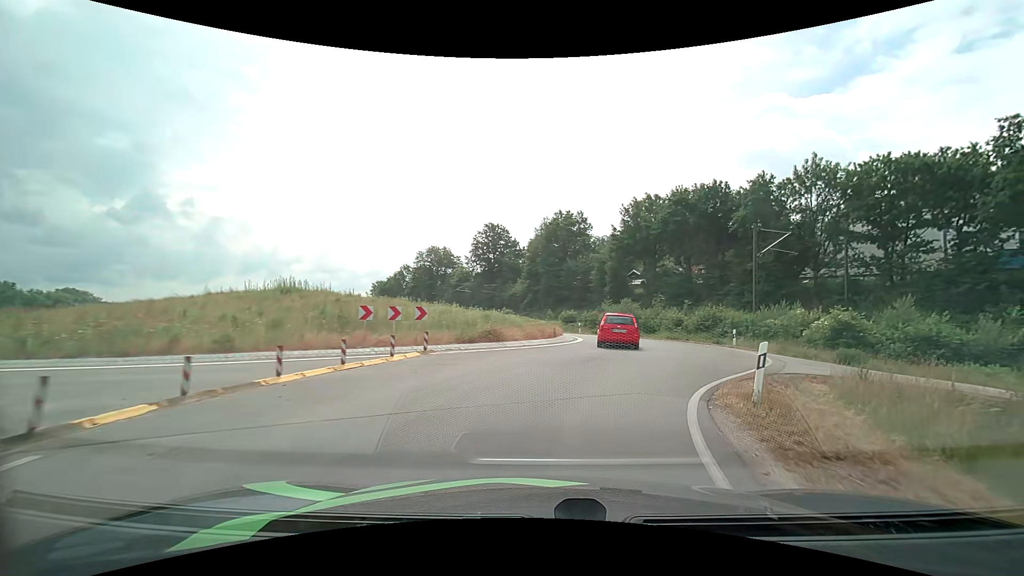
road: primary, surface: asphalt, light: Day
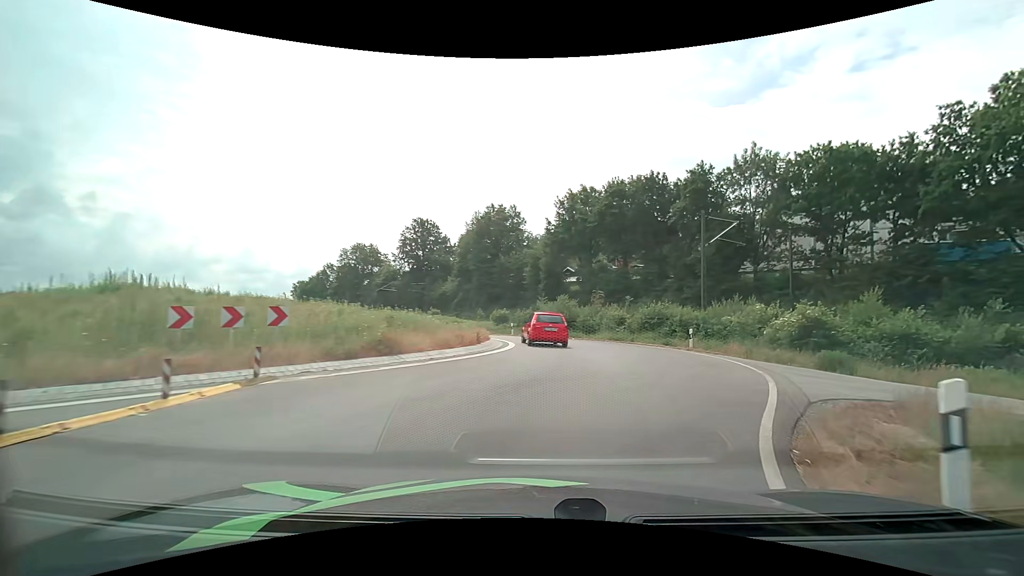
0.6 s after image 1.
(+0.4, +5.5) m; +8°
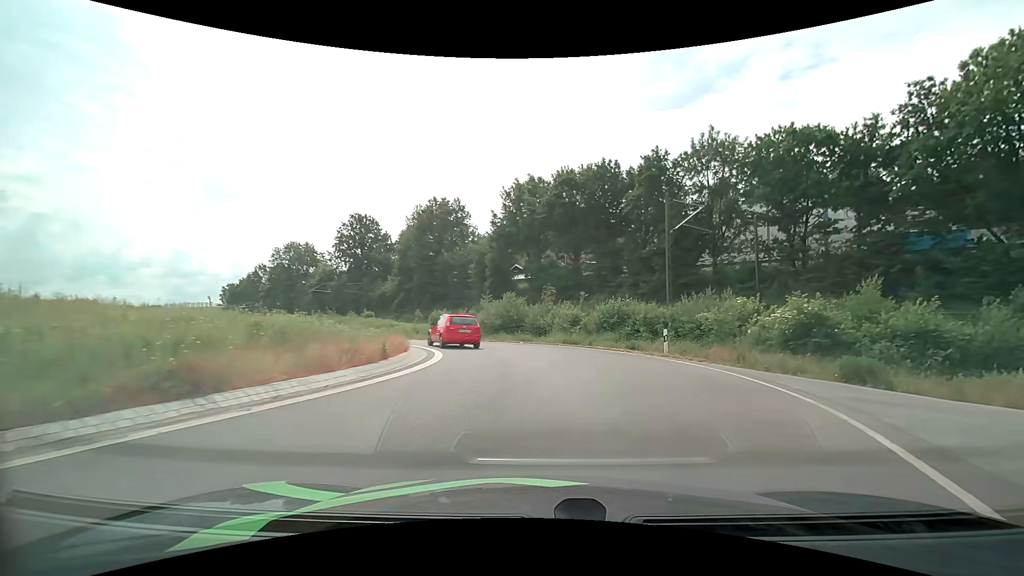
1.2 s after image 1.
(+0.3, +5.4) m; +6°
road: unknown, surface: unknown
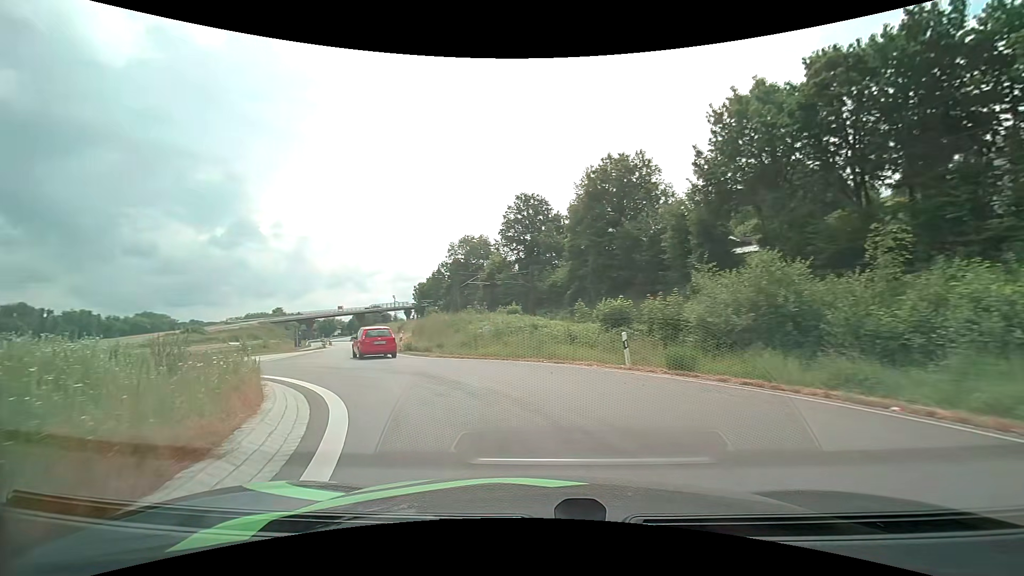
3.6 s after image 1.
(-2.0, +20.2) m; -21°
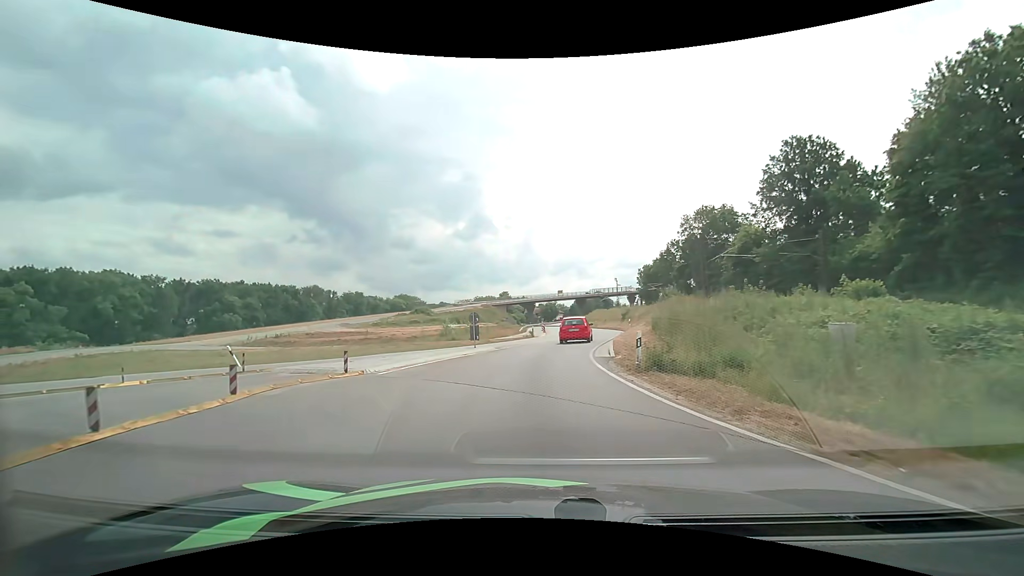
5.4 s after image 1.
(-4.1, +15.4) m; -27°
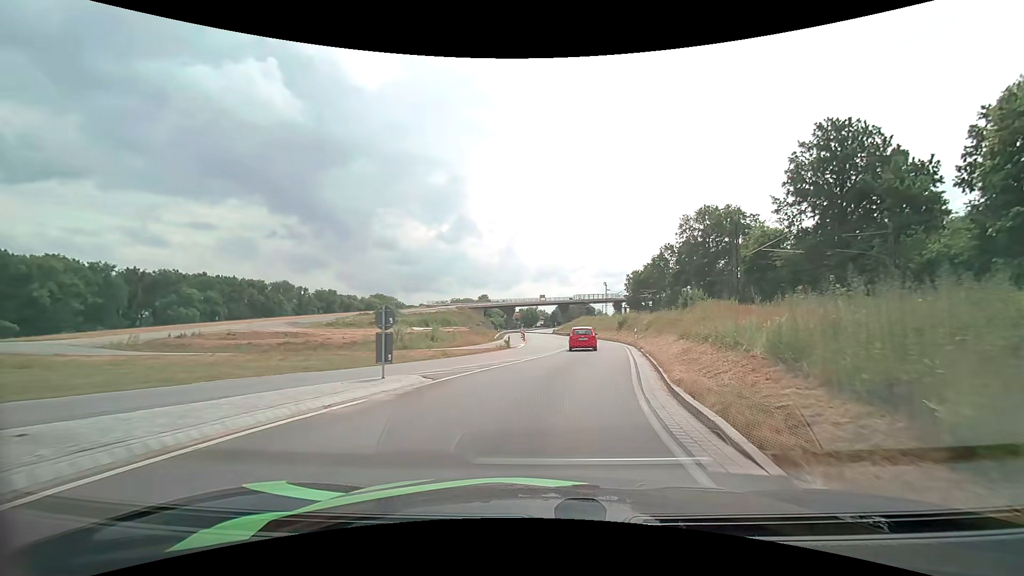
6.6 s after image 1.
(0.0, +12.4) m; +1°
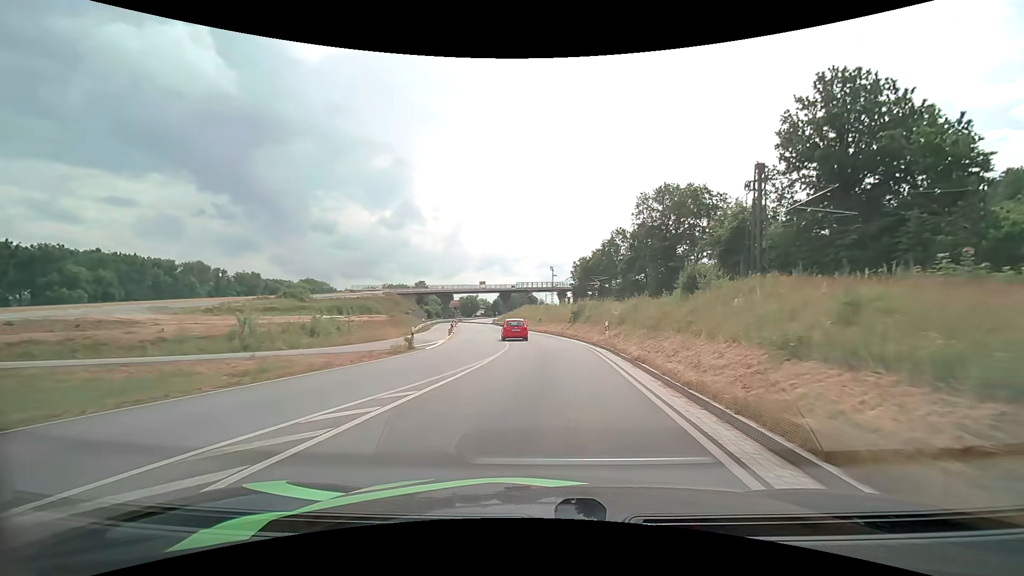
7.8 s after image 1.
(+1.0, +14.2) m; +7°
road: primary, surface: asphalt
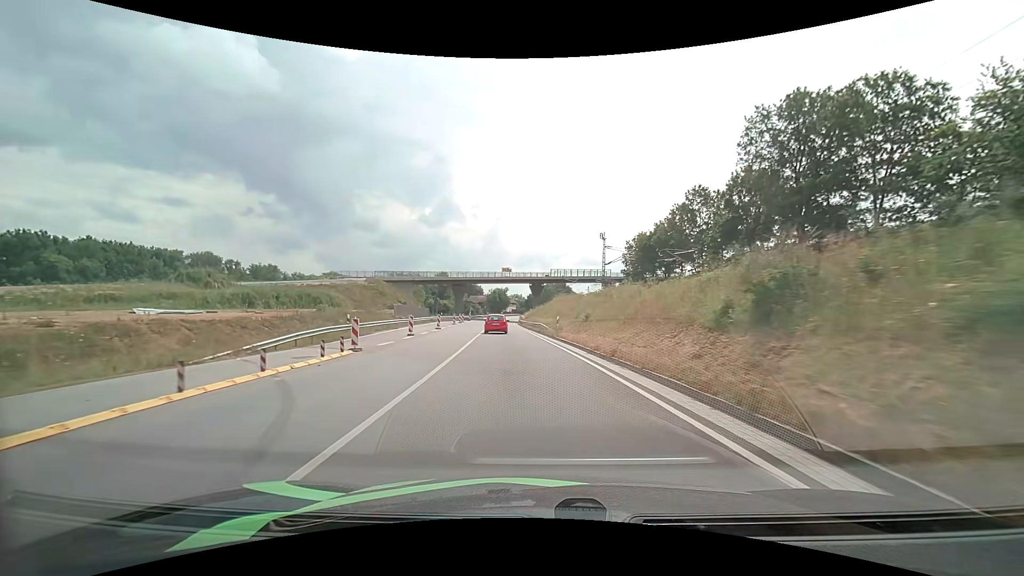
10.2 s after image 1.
(+0.3, +34.0) m; -3°
(0, +10) (-1, +20) (-1, +30) (-2, +40) (-3, +50) (-4, +60) (-5, +70) (-5, +80) (-6, +90) (-7, +100) m
